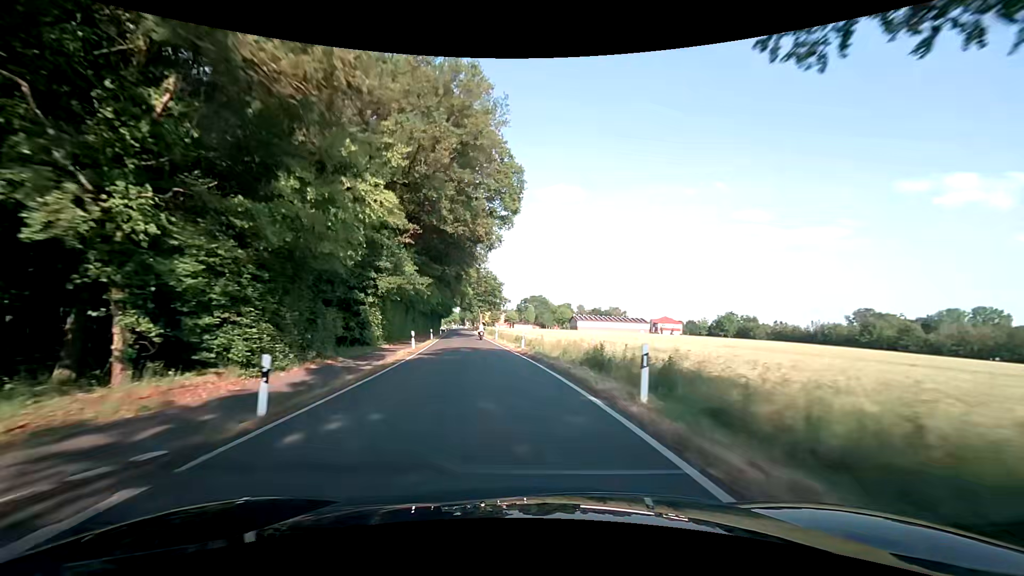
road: secondary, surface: asphalt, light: Day
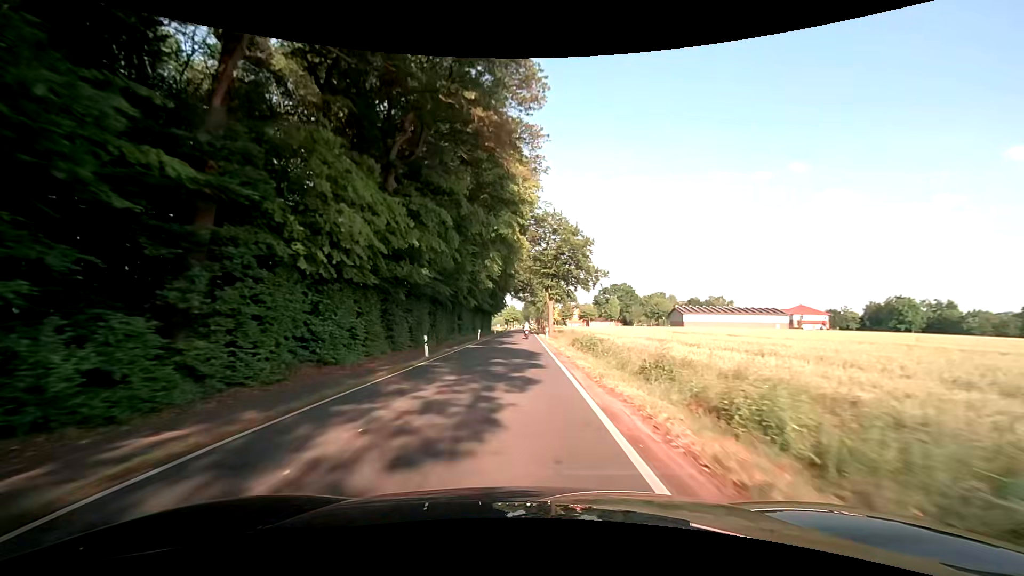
(-5.1, +53.5) m; -8°
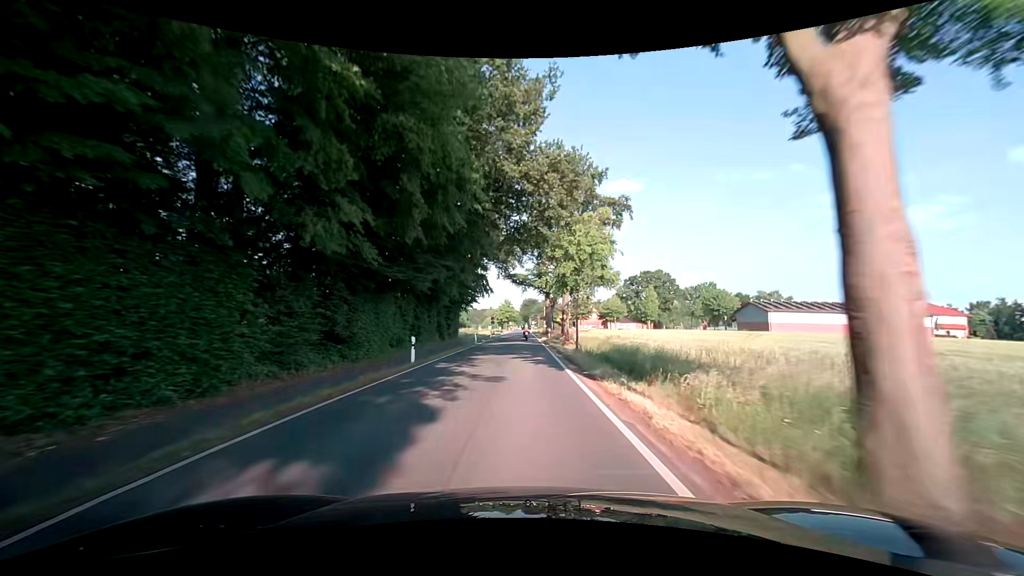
(-0.2, +53.6) m; 0°
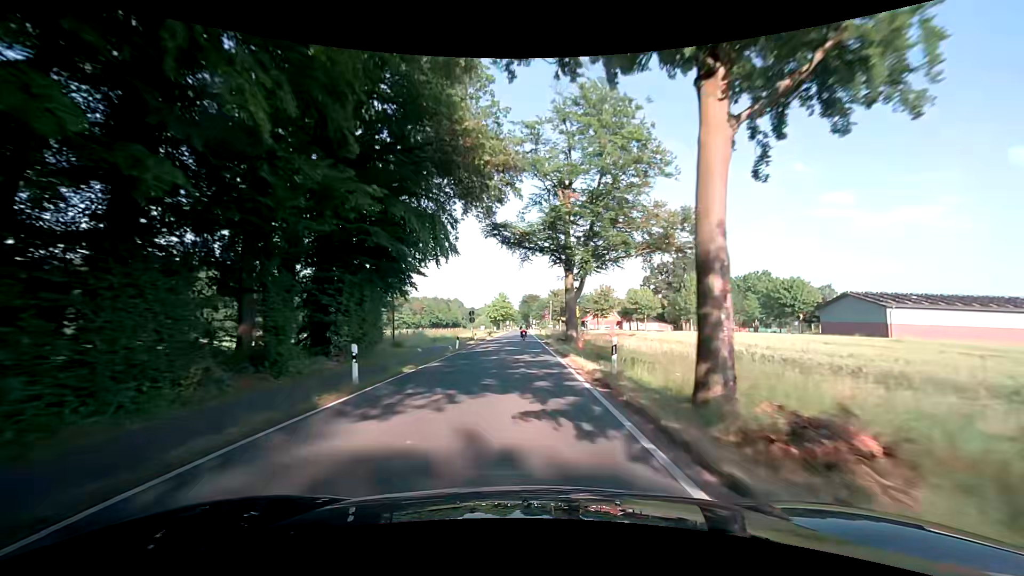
(-0.1, +32.1) m; 0°
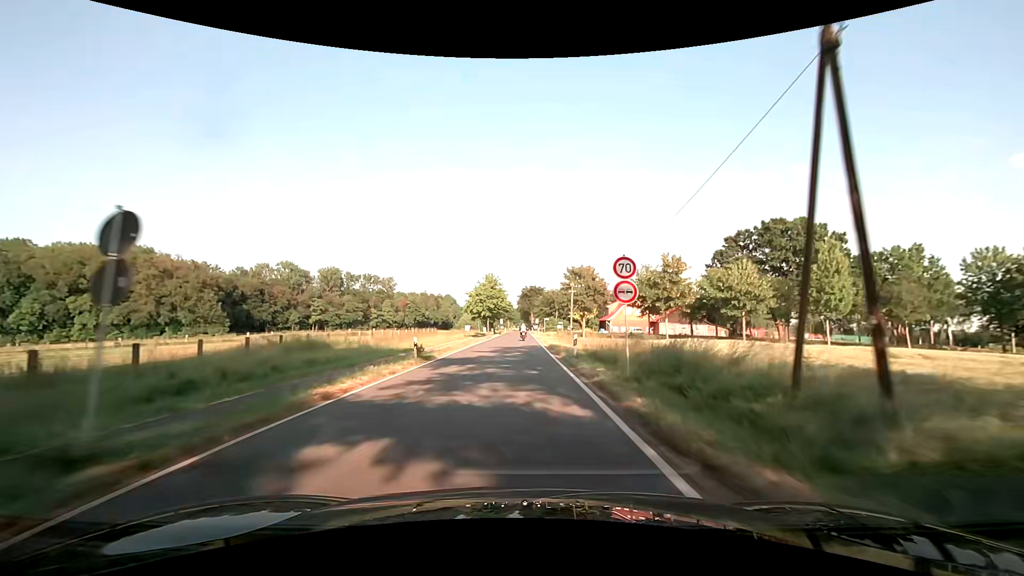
(-0.1, +42.7) m; 0°
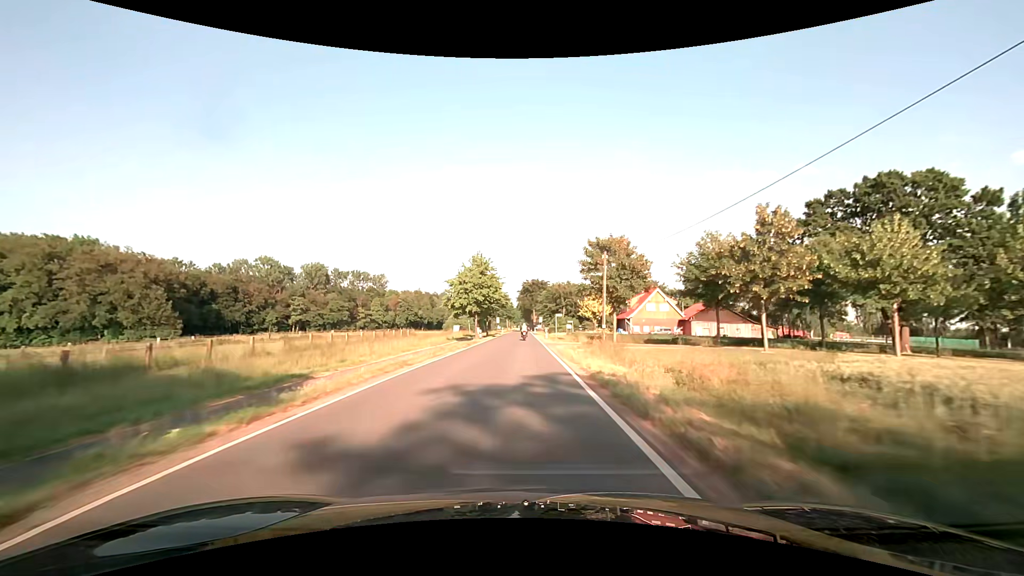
(0.0, +21.4) m; 0°
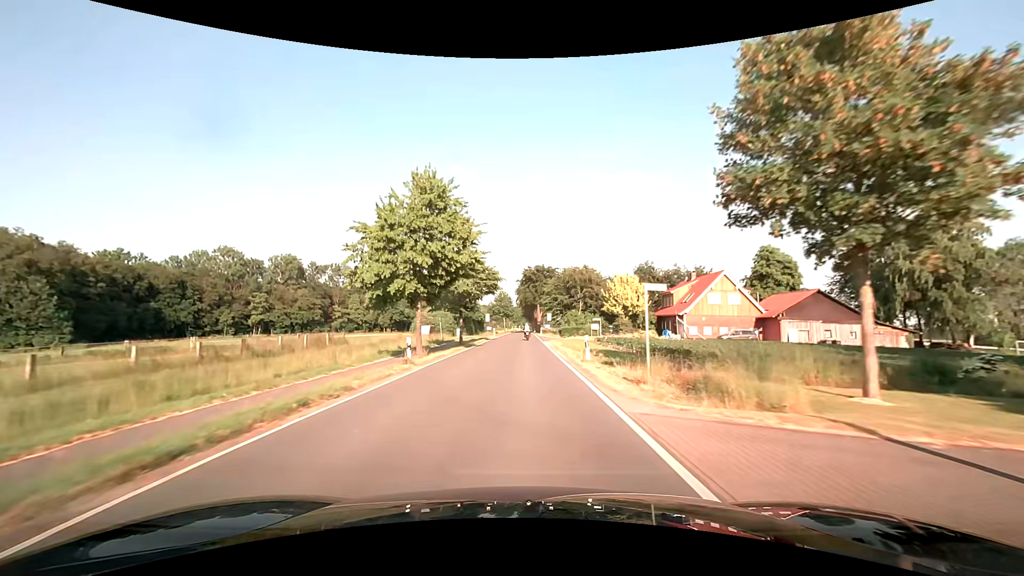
(0.0, +32.1) m; 0°
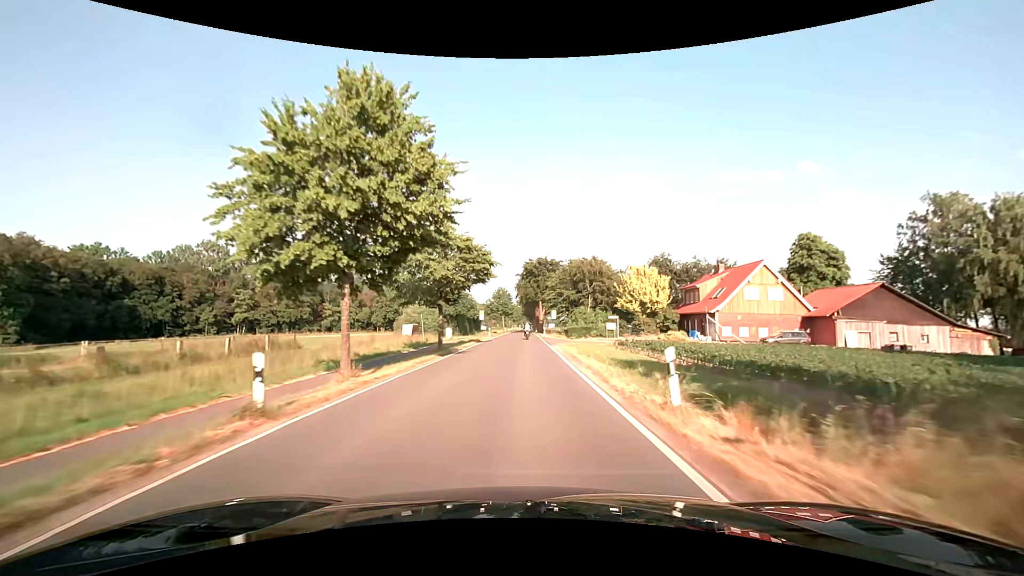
(0.0, +10.7) m; 0°
(0, +10) (0, +20) (0, +30) (0, +40) (0, +50) (0, +60) (0, +70) (0, +80) (0, +90) (0, +100) m
